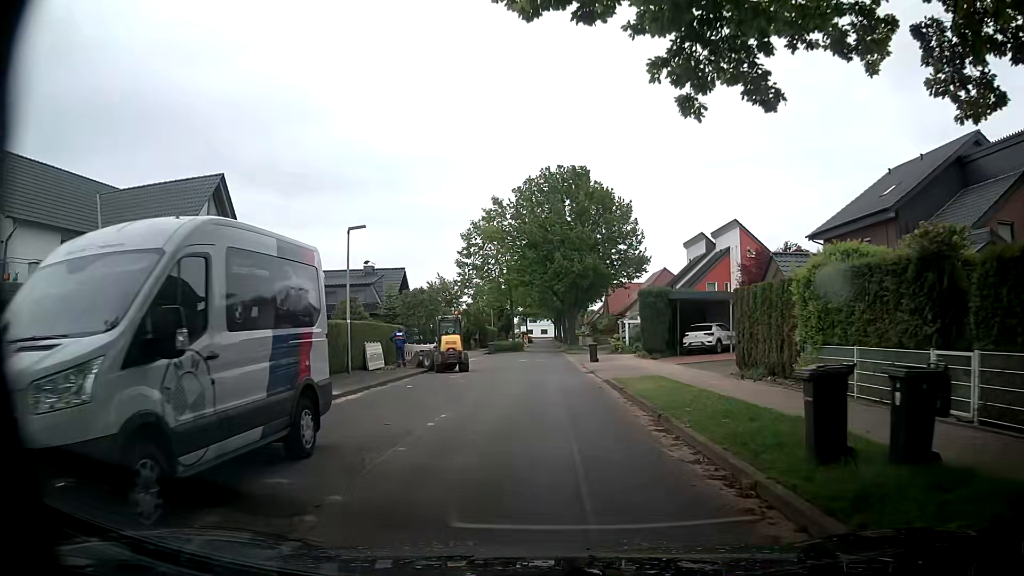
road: residential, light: Day
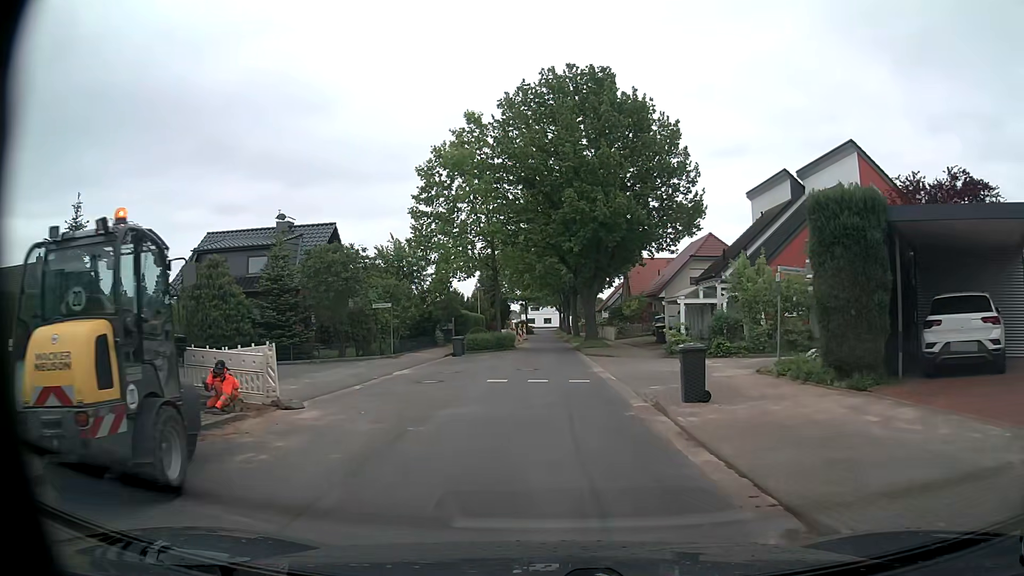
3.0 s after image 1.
(-0.7, +22.0) m; -2°
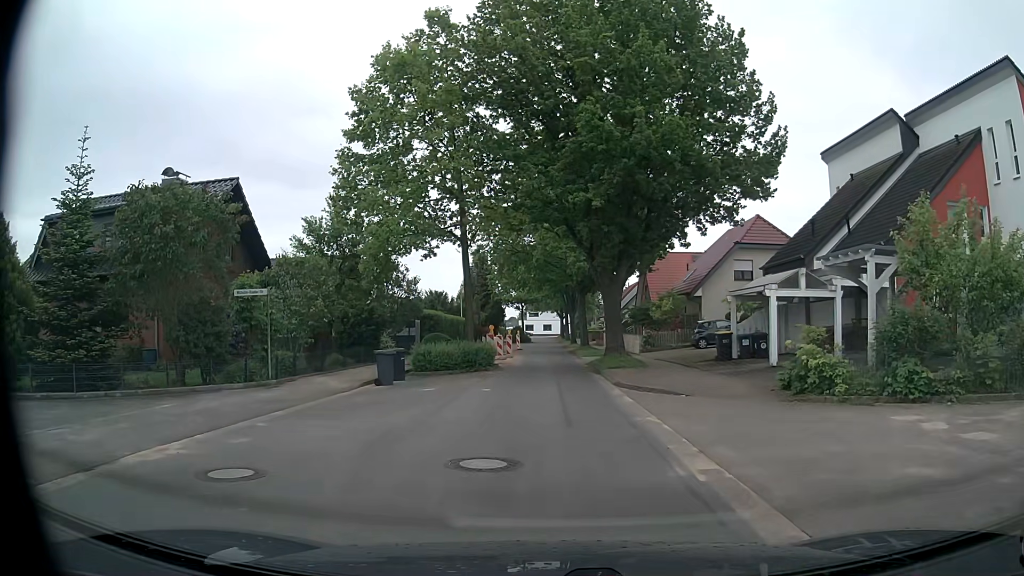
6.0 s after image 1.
(-0.1, +13.8) m; 0°
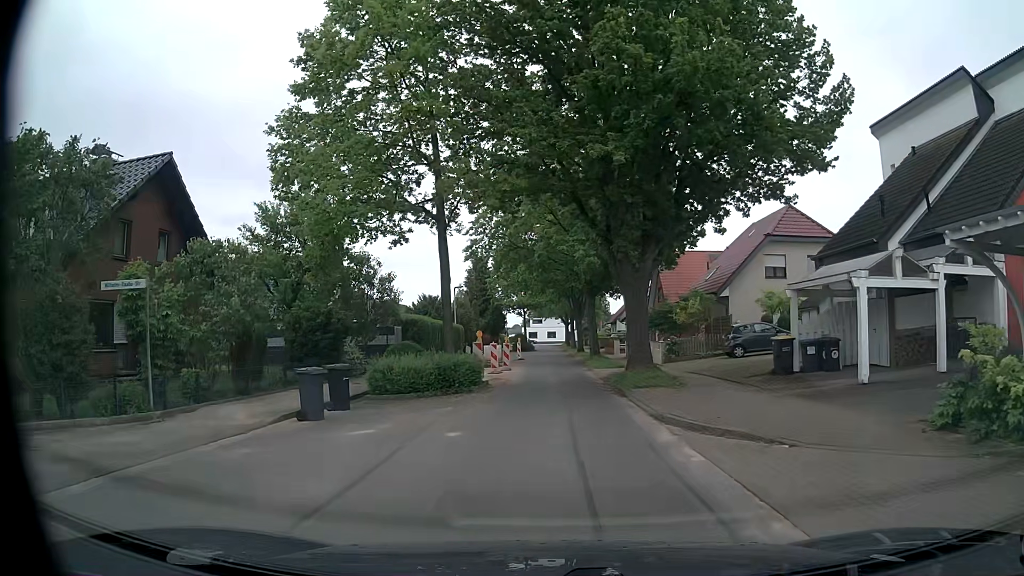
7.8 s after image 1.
(0.0, +6.3) m; 0°
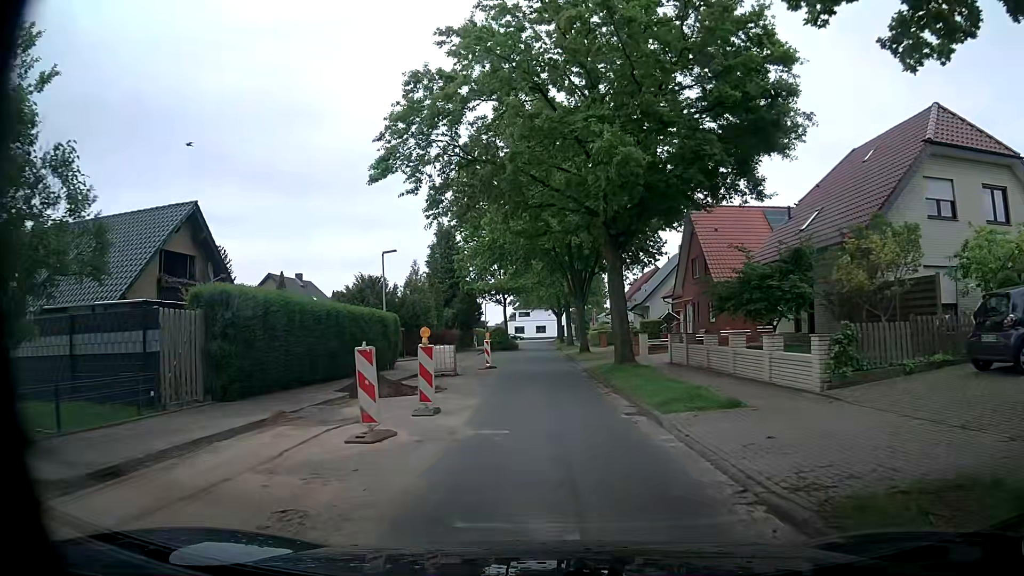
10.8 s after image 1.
(+0.1, +19.8) m; 0°
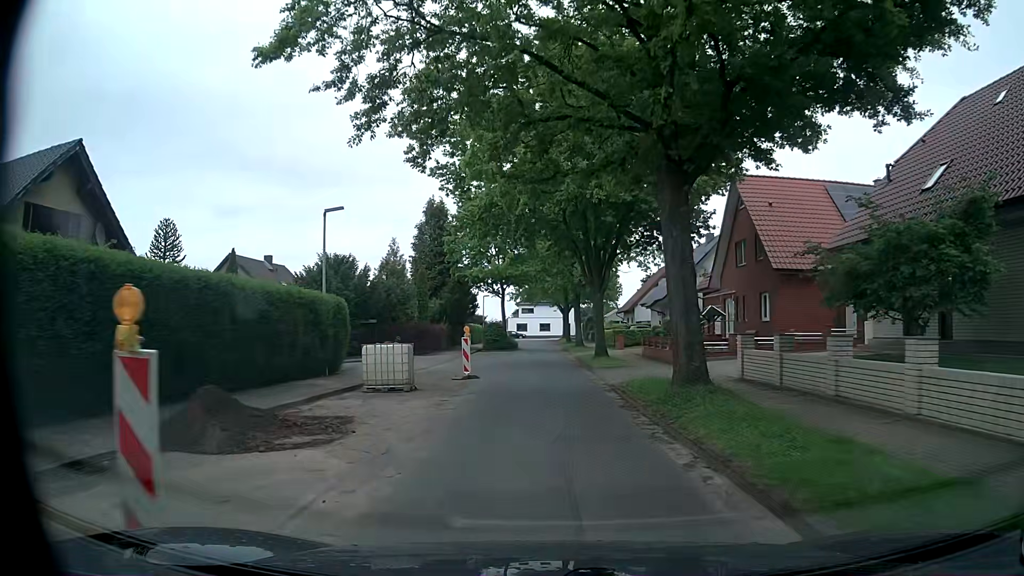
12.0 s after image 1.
(+0.1, +9.3) m; 0°
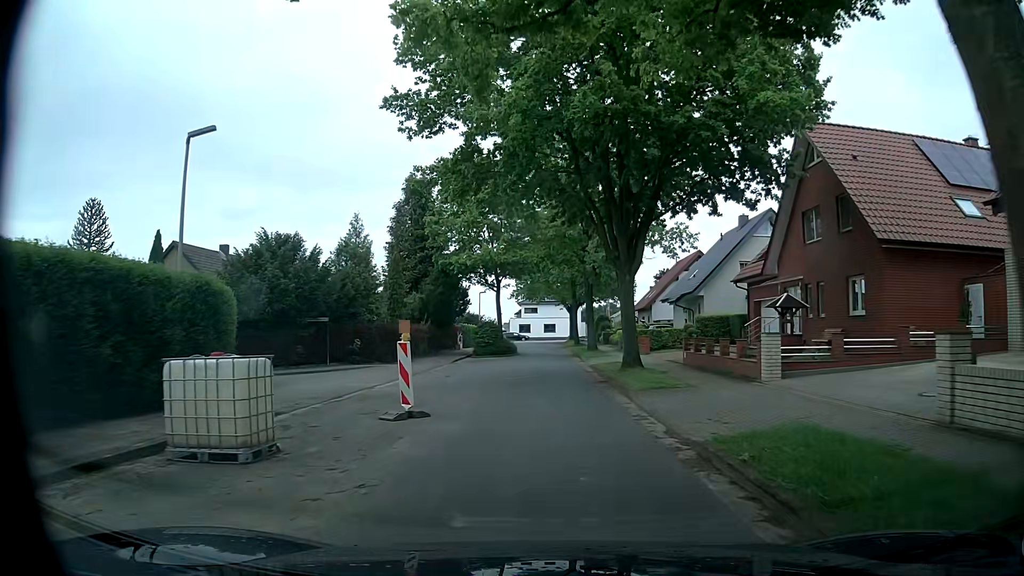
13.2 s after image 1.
(0.0, +9.4) m; 0°
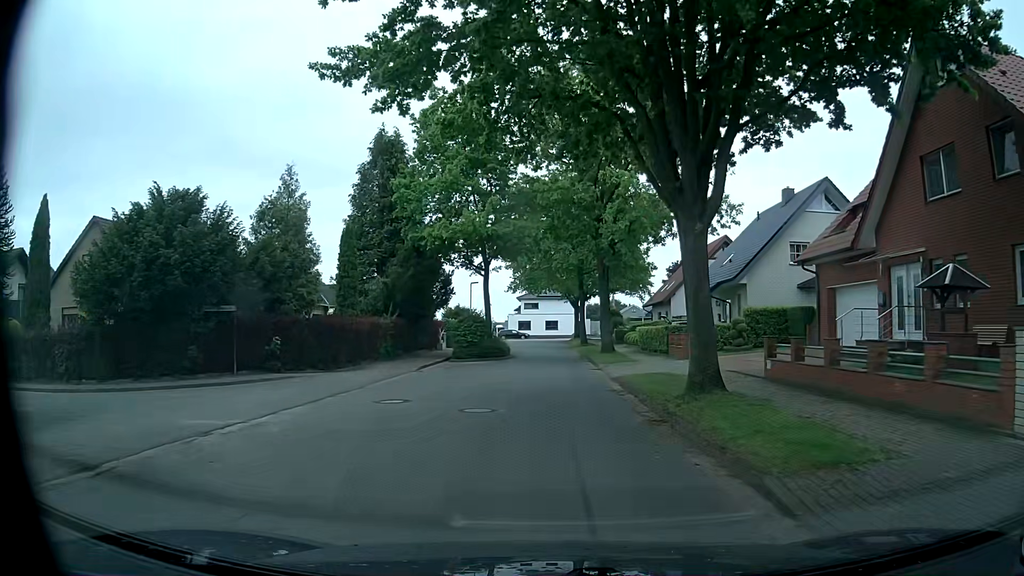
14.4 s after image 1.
(-0.1, +9.4) m; 0°
